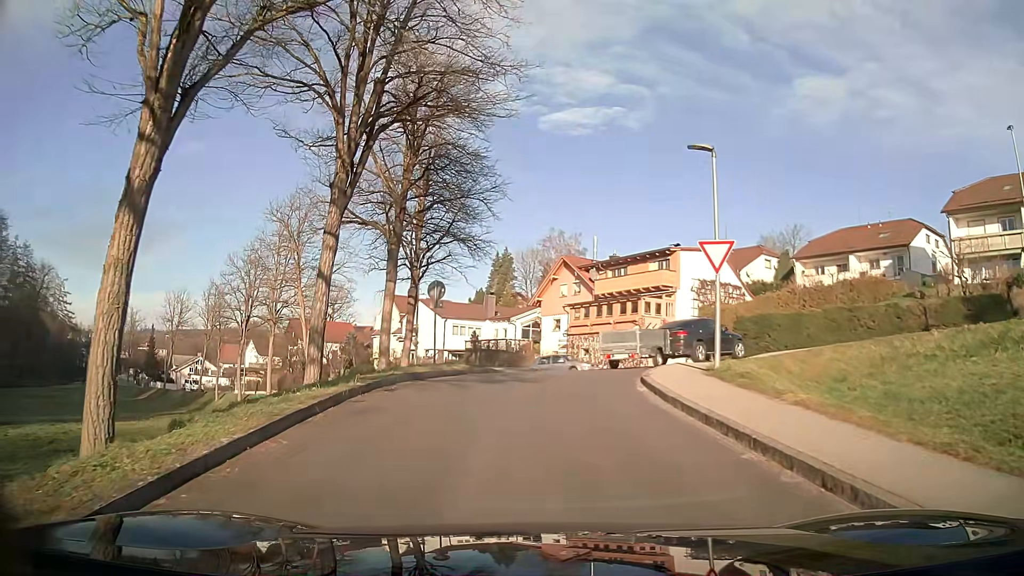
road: residential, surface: asphalt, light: Day
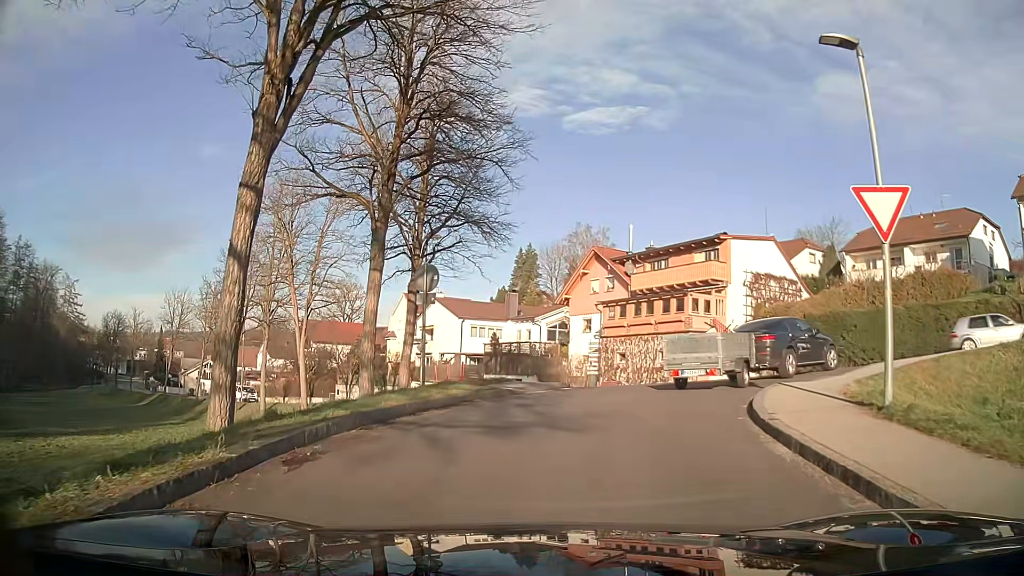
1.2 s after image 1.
(0.0, +6.2) m; 0°
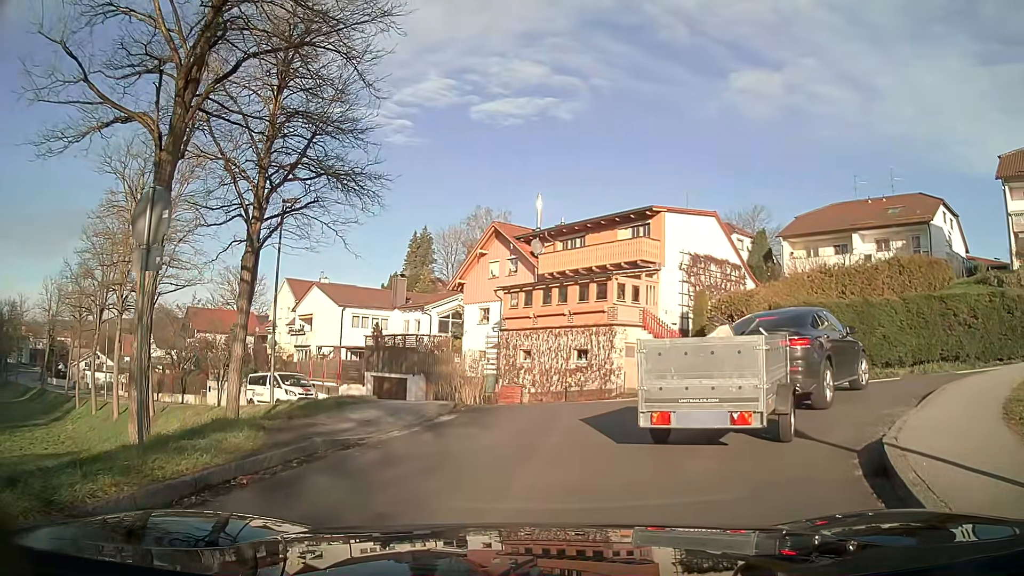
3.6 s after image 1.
(+0.4, +7.2) m; +9°
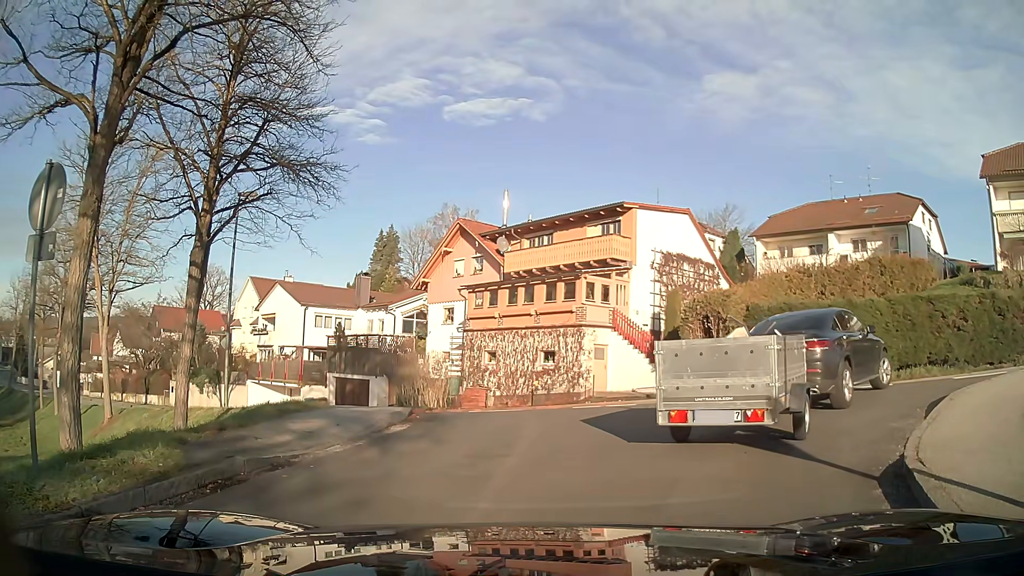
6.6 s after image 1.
(0.0, +1.2) m; +1°
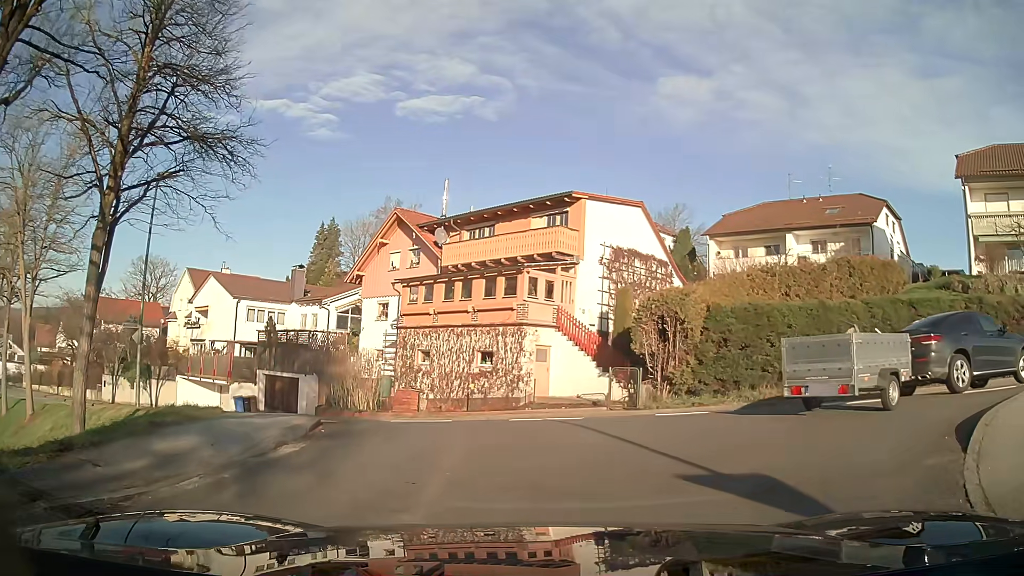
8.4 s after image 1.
(+0.2, +2.6) m; +7°
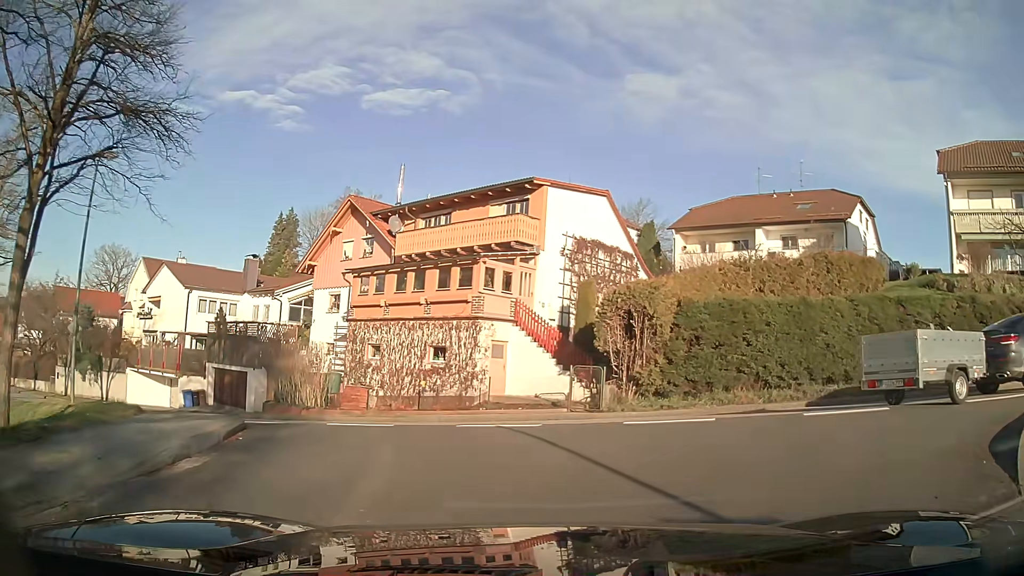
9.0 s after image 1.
(+0.1, +1.7) m; +4°
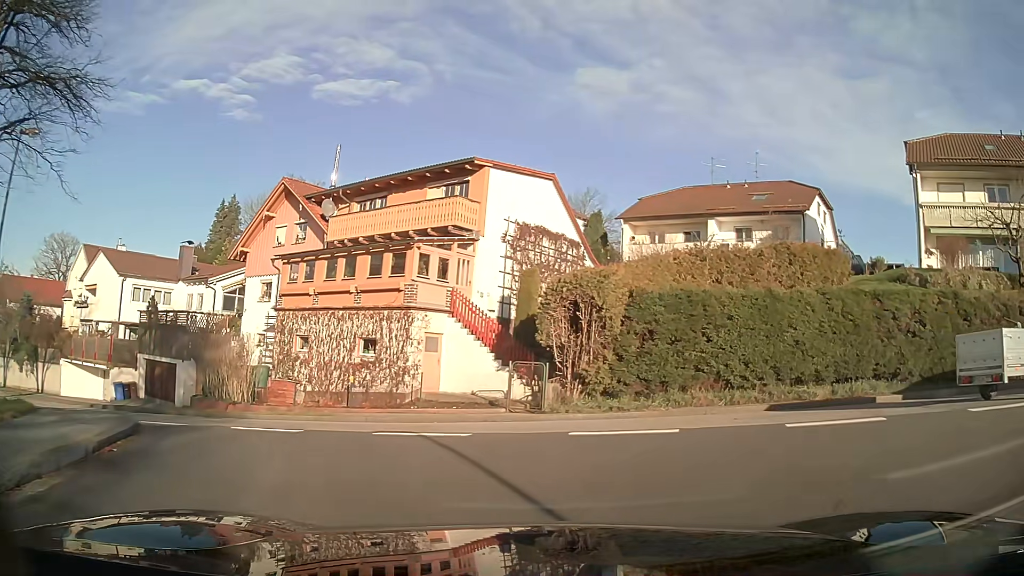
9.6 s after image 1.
(+0.1, +1.9) m; +5°
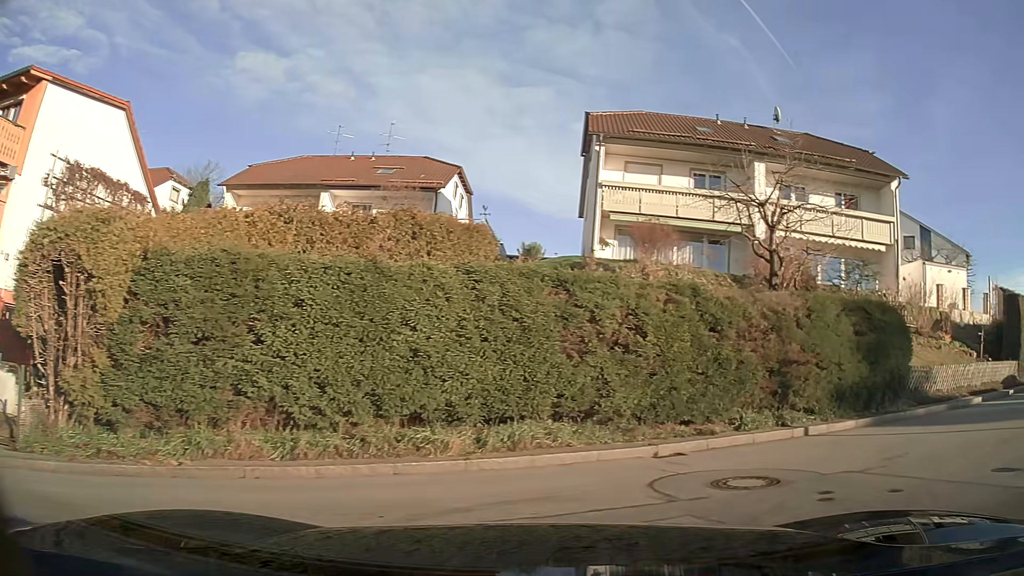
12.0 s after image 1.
(+2.0, +7.1) m; +35°
(+5, +8) (+13, +14) (+22, +20) (+29, +26) (+35, +34) (+41, +42) (+46, +51) (+51, +59) (+55, +69) (+60, +77) m
